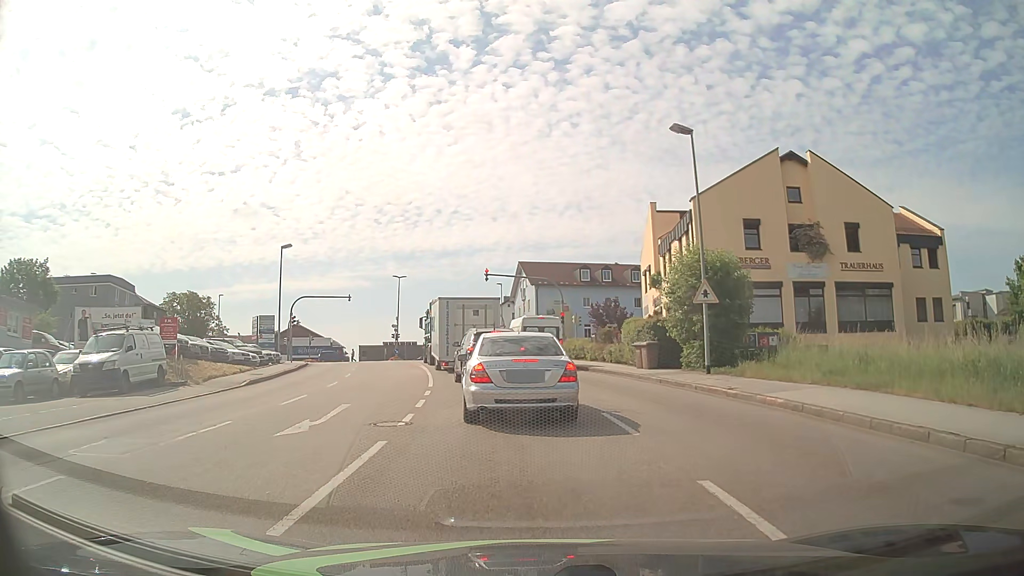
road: tertiary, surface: asphalt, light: Day
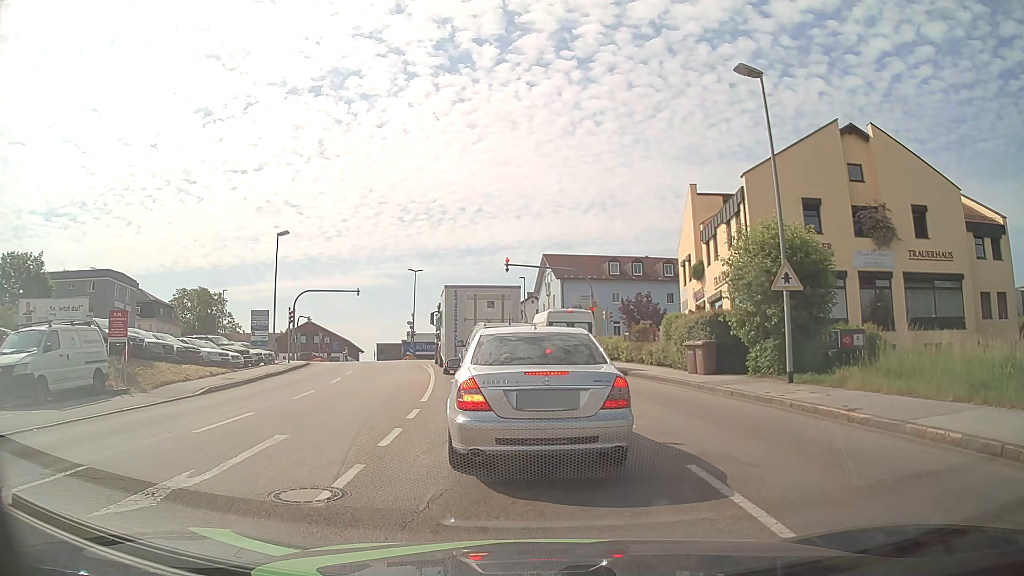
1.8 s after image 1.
(-0.1, +5.0) m; -3°
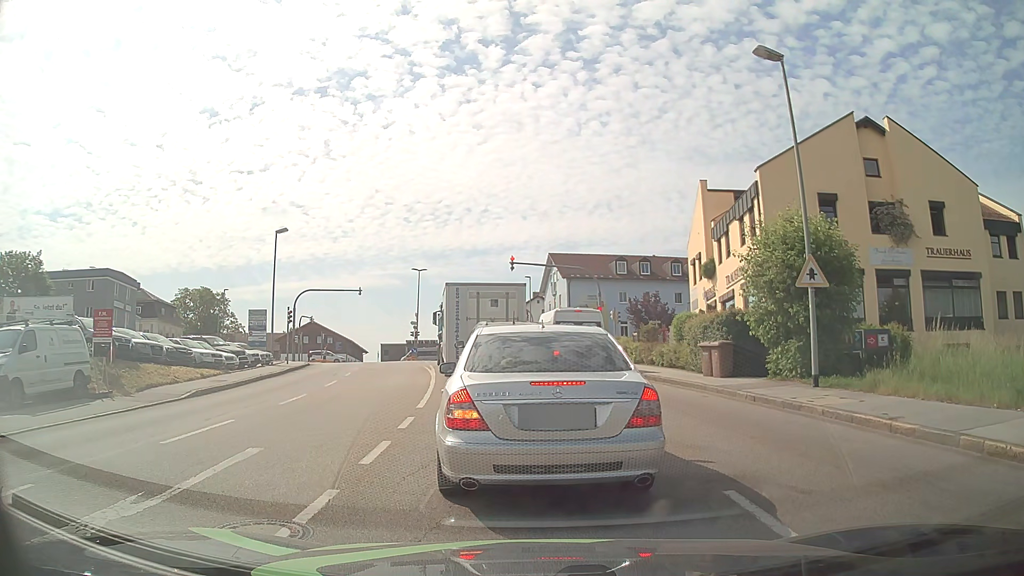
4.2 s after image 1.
(0.0, +1.2) m; 0°
(0, +10) (-1, +20) (-2, +30) (-4, +40) (-5, +50) (-7, +60) (-8, +69) (-10, +79) (-16, +87) (-25, +90) m
